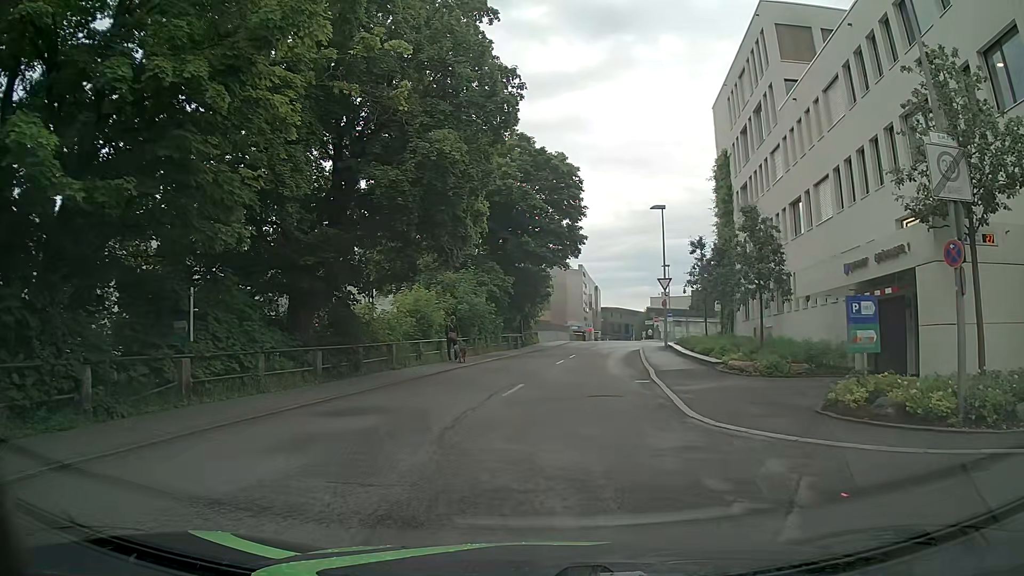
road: residential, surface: asphalt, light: Day
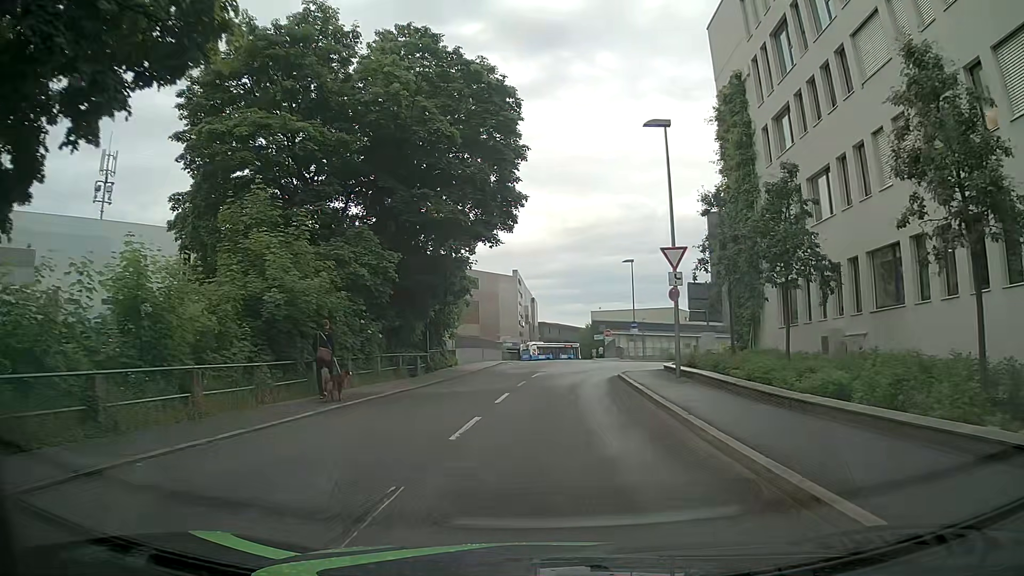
(+0.9, +18.0) m; +6°
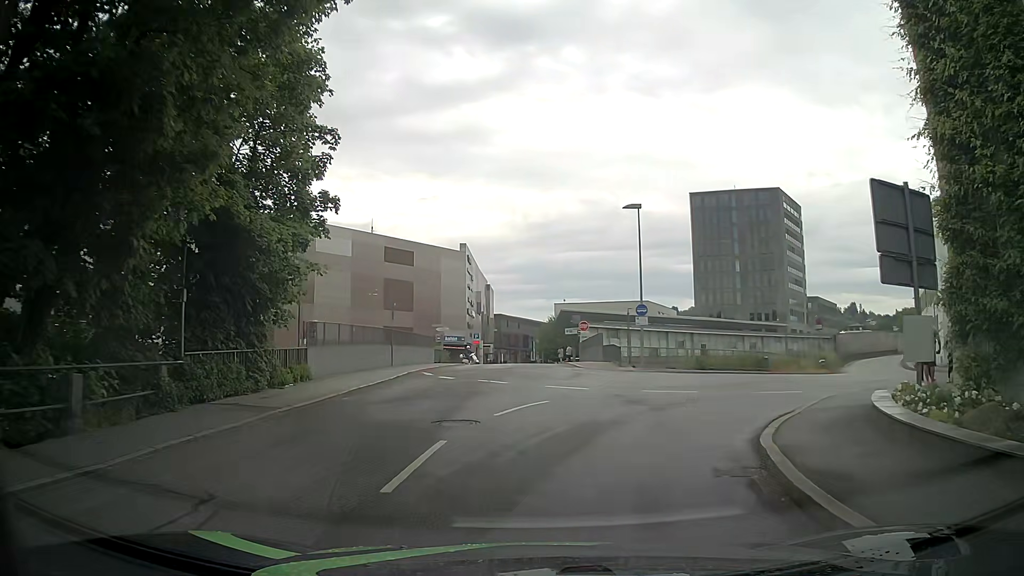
(+0.1, +21.1) m; +2°
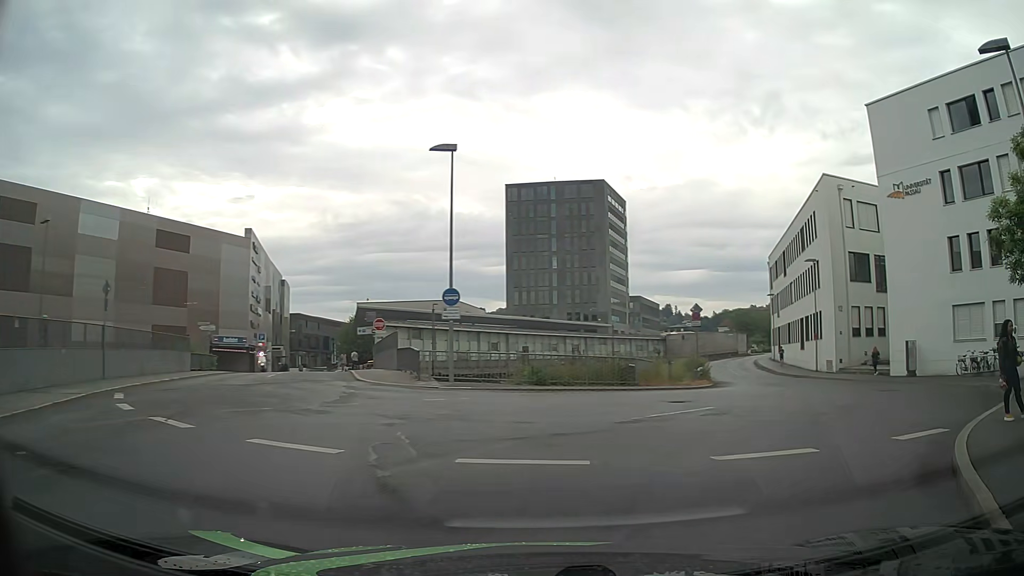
(+1.0, +10.6) m; +17°
(+2, +10) (+8, +18) (+13, +27) (+14, +37) (+15, +46) (+18, +56) (+20, +66) (+23, +75) (+26, +85) (+31, +94) m
